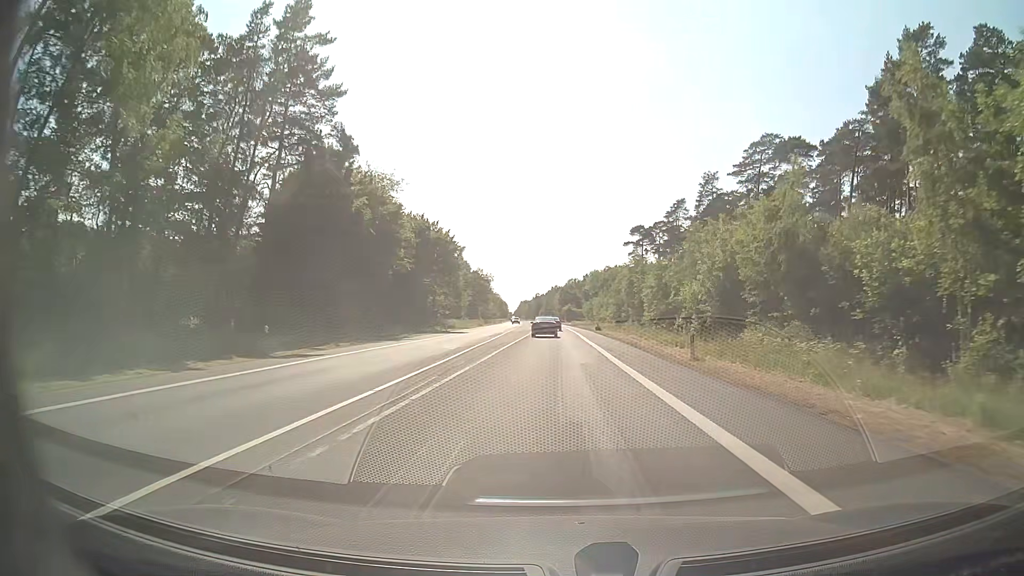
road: secondary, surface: asphalt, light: Day
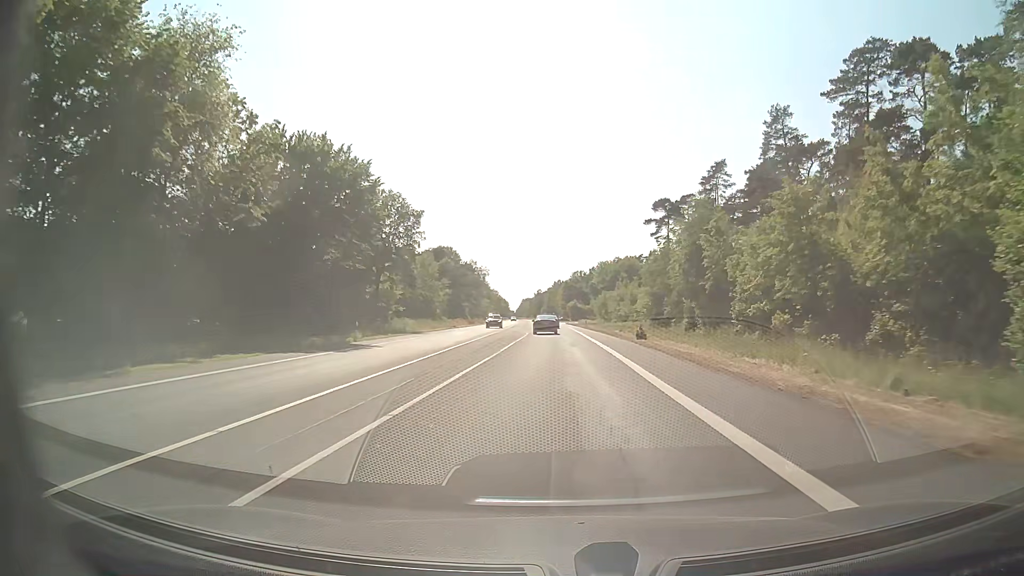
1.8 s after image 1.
(-0.4, +34.6) m; -1°
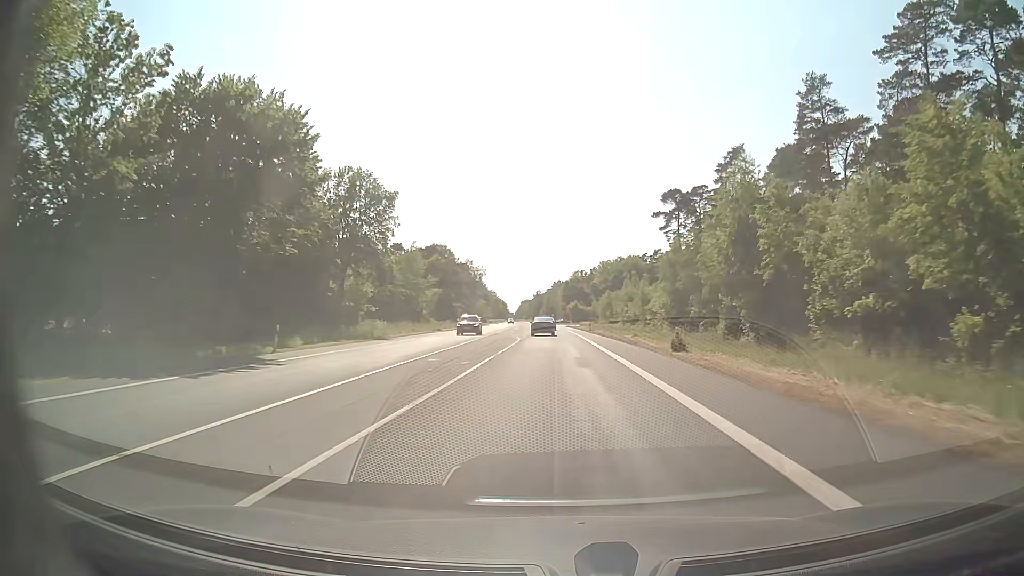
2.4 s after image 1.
(0.0, +11.6) m; 0°
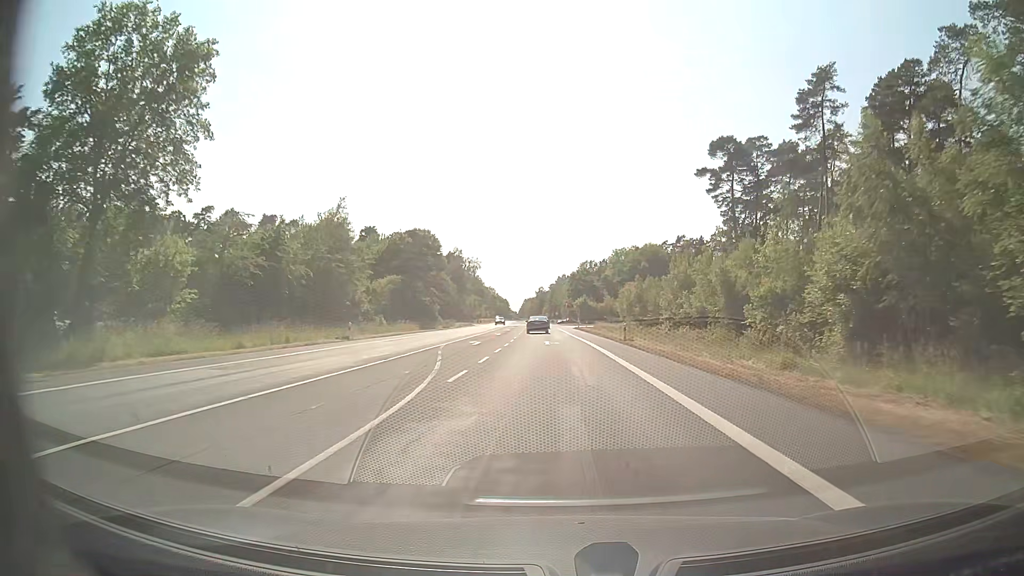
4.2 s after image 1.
(0.0, +34.8) m; 0°
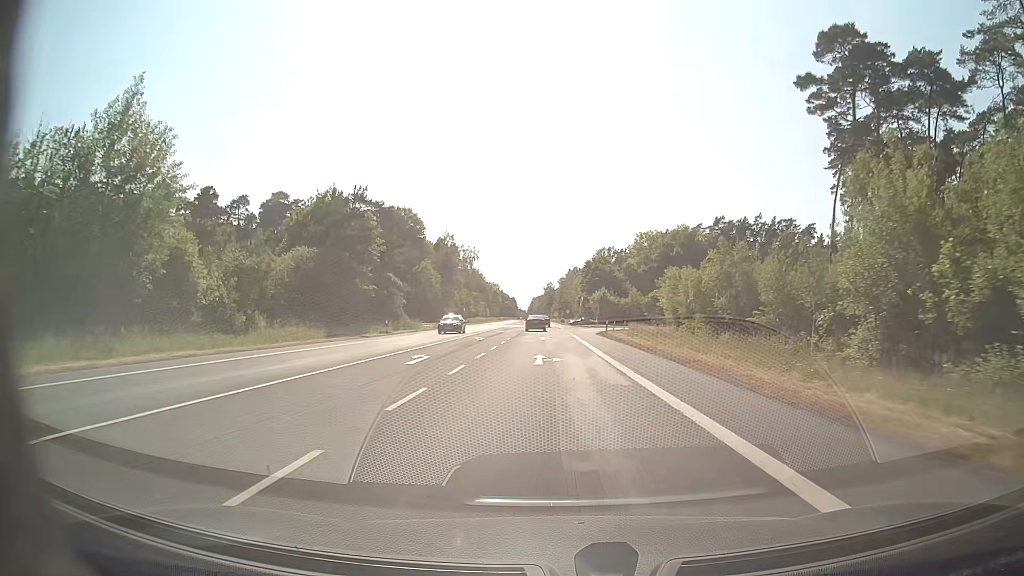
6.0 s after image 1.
(-0.3, +34.8) m; -1°
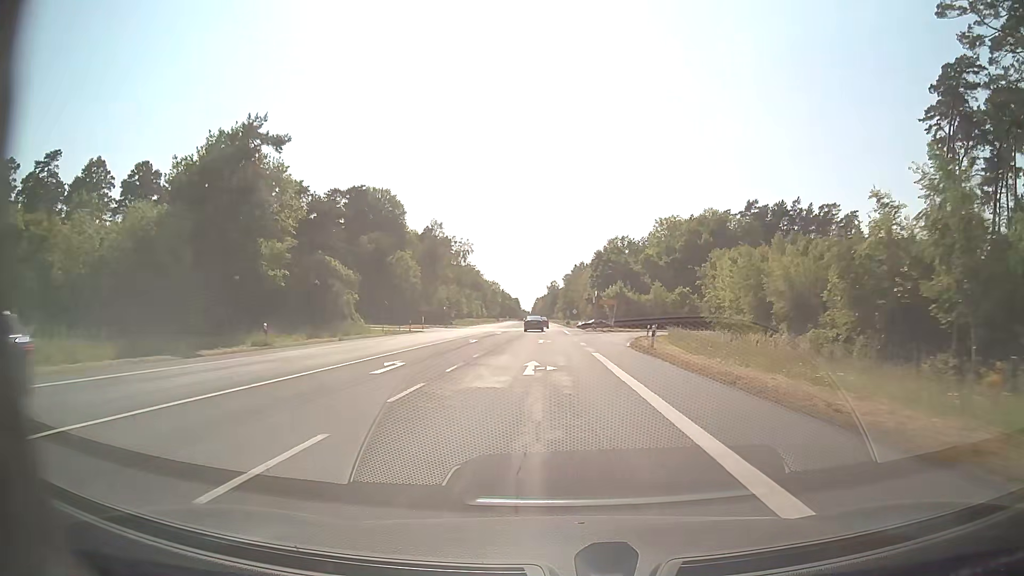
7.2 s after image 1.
(-0.1, +23.2) m; 0°
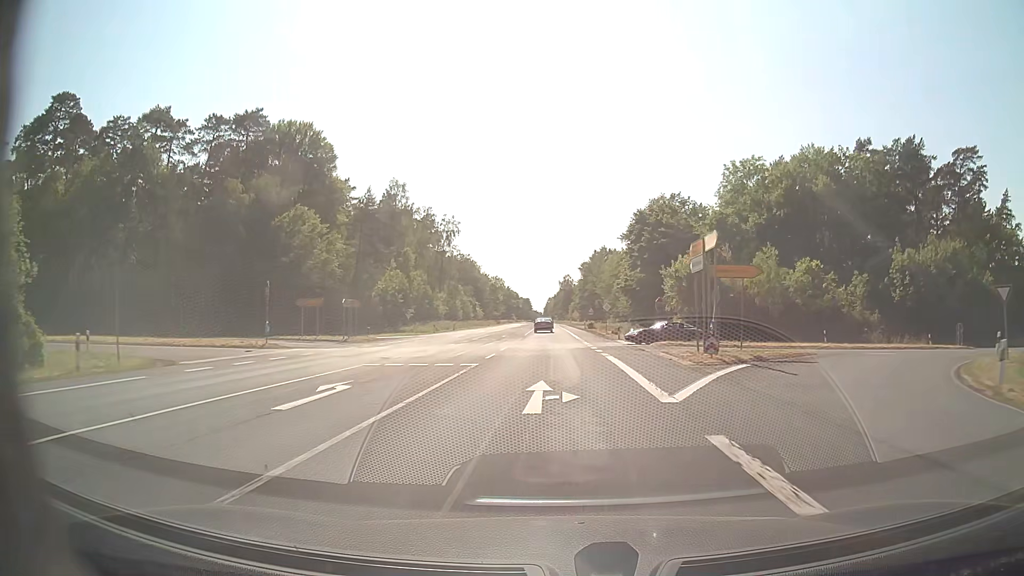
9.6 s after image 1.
(-0.5, +46.4) m; -1°
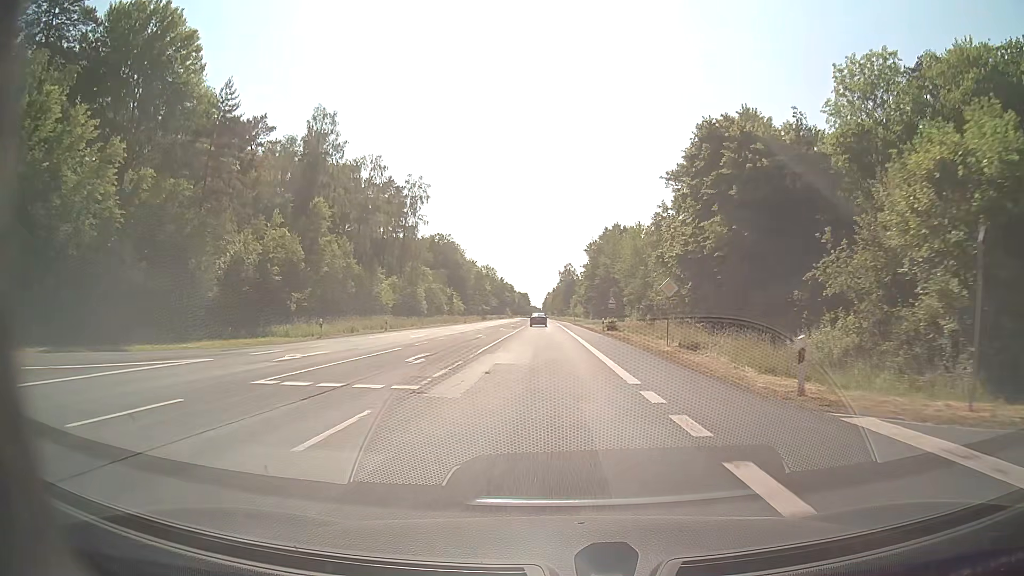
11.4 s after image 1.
(-0.1, +34.9) m; 0°
(0, +10) (0, +20) (0, +30) (0, +40) (0, +50) (-1, +60) (-1, +70) (-1, +80) (-2, +90) (-2, +100) m
